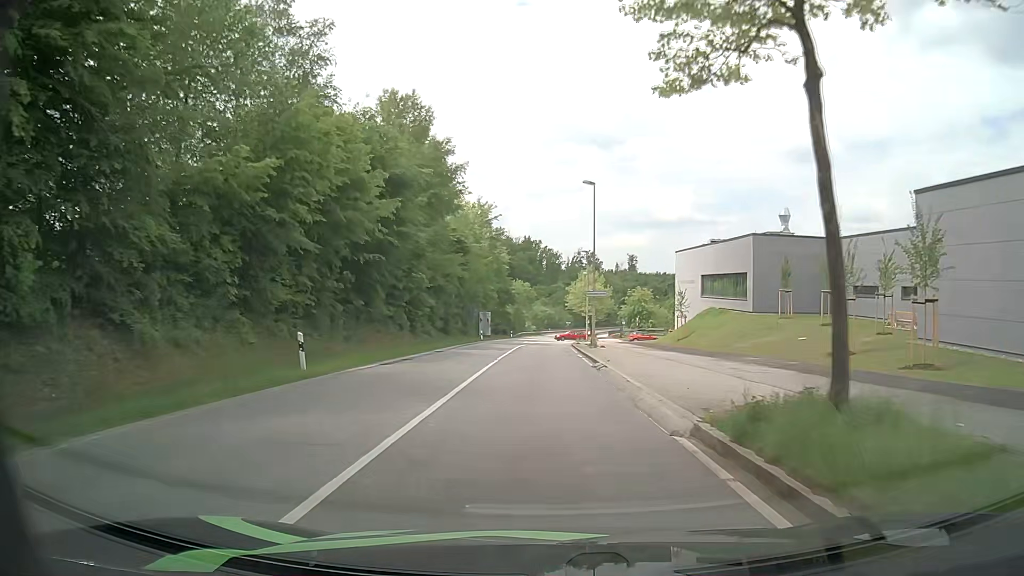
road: secondary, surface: asphalt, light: Day
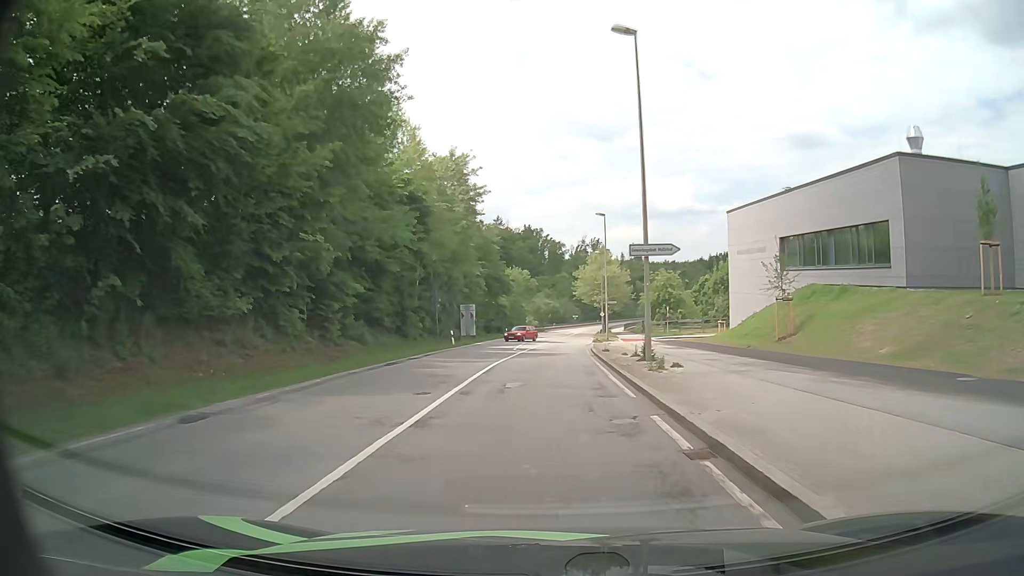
(+0.3, +22.2) m; 0°
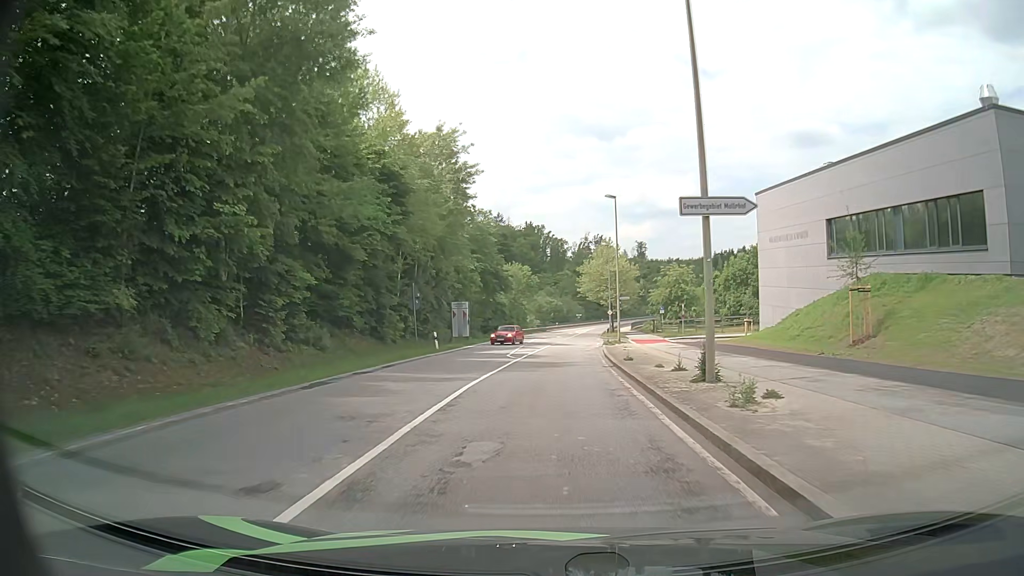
(0.0, +7.4) m; 0°
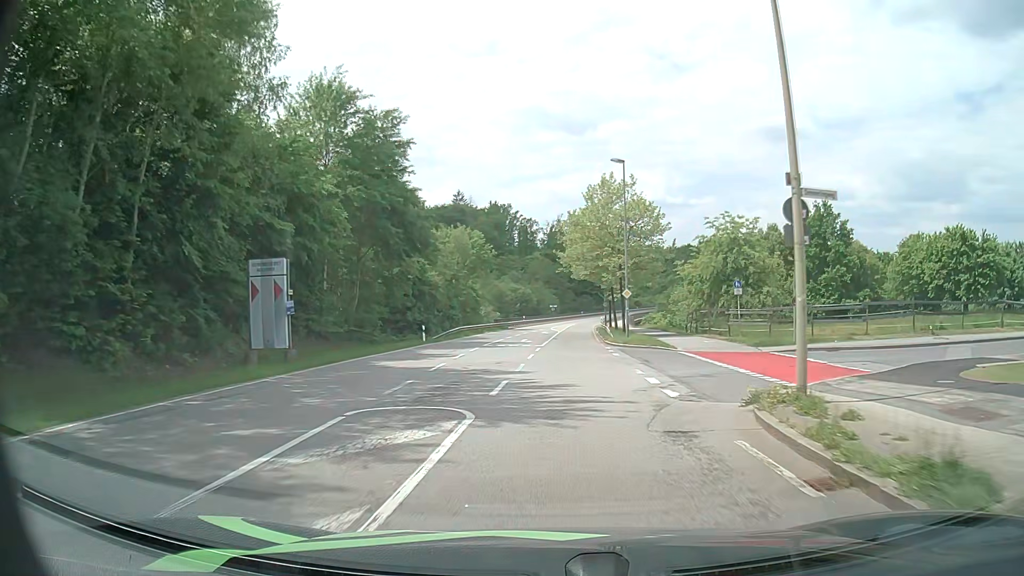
(+0.4, +37.3) m; +3°
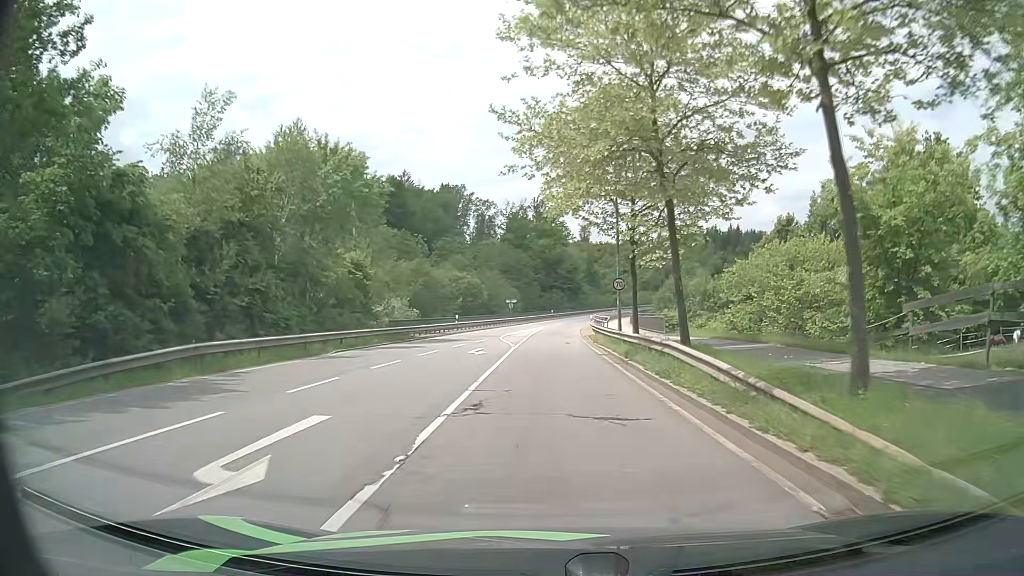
(+0.6, +38.2) m; +3°
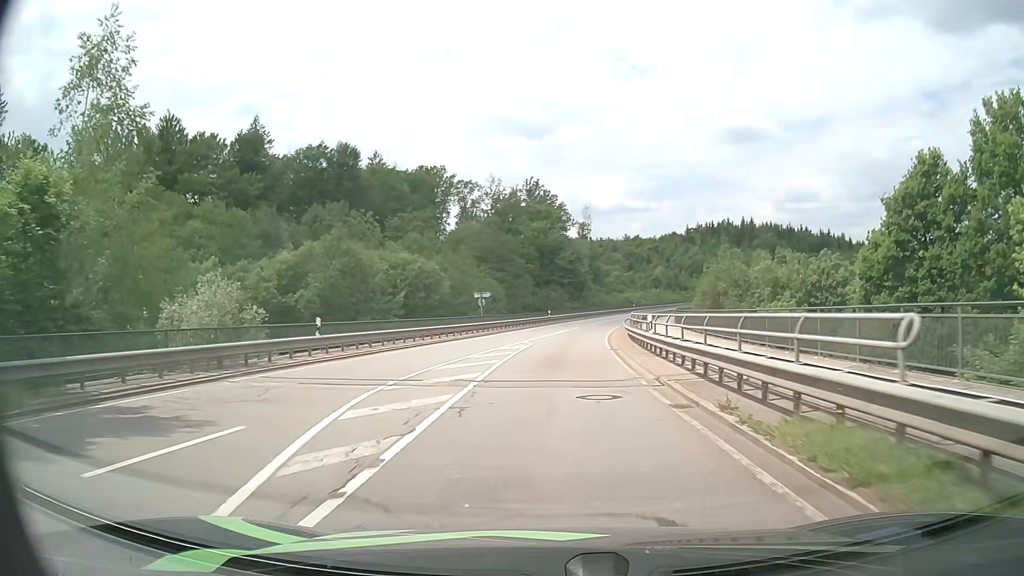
(0.0, +31.2) m; 0°
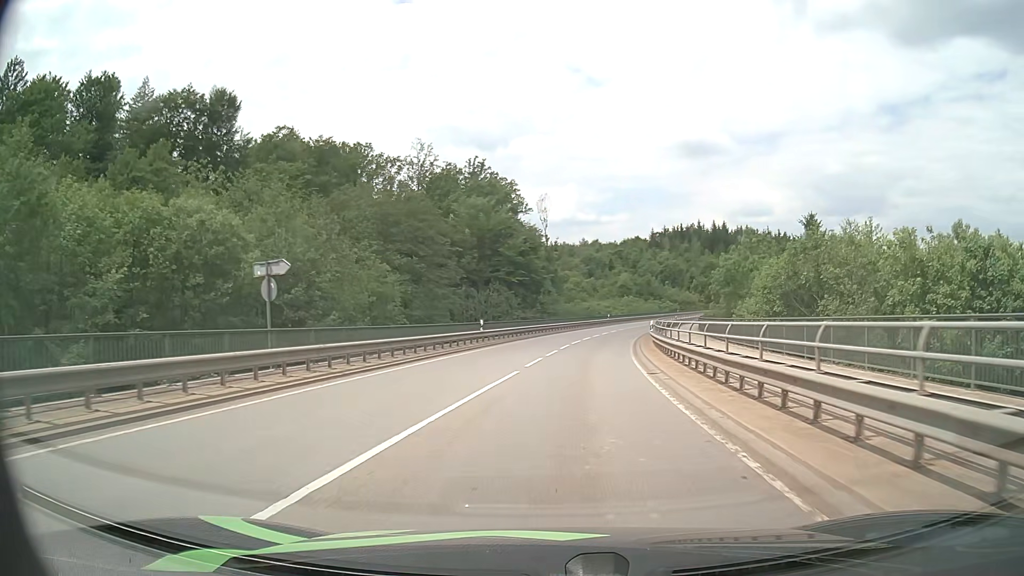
(+0.6, +32.4) m; +4°
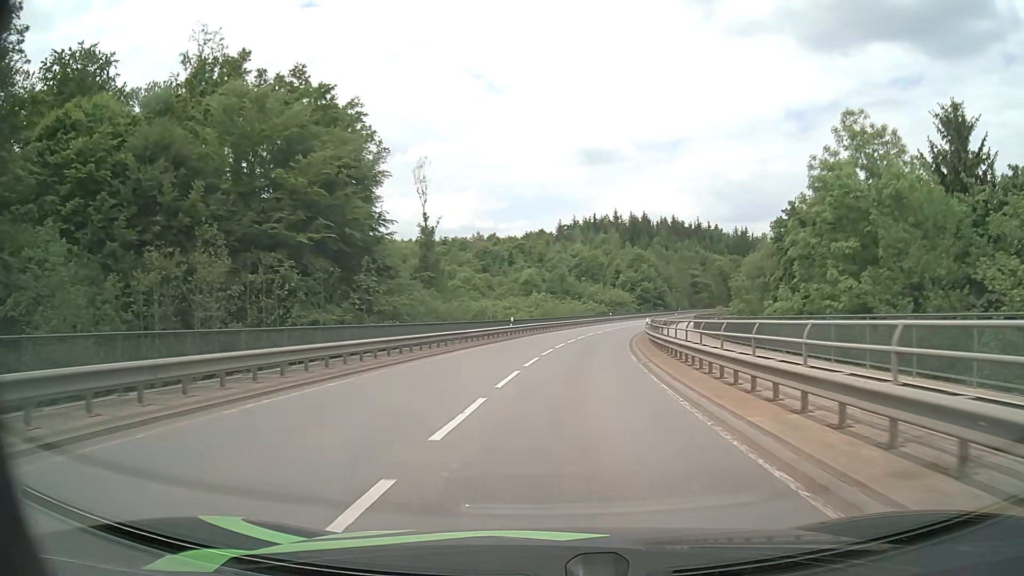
(+3.3, +42.4) m; +9°
(0, +10) (+1, +20) (+1, +30) (+3, +40) (+4, +50) (+6, +60) (+8, +69) (+11, +79) (+14, +89) (+17, +98) m
